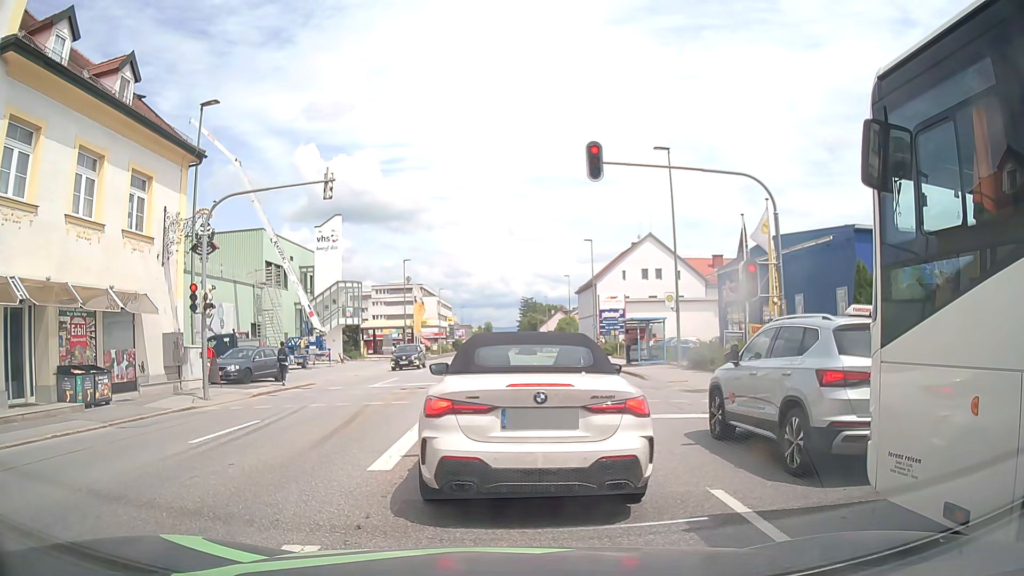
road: tertiary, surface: asphalt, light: Day
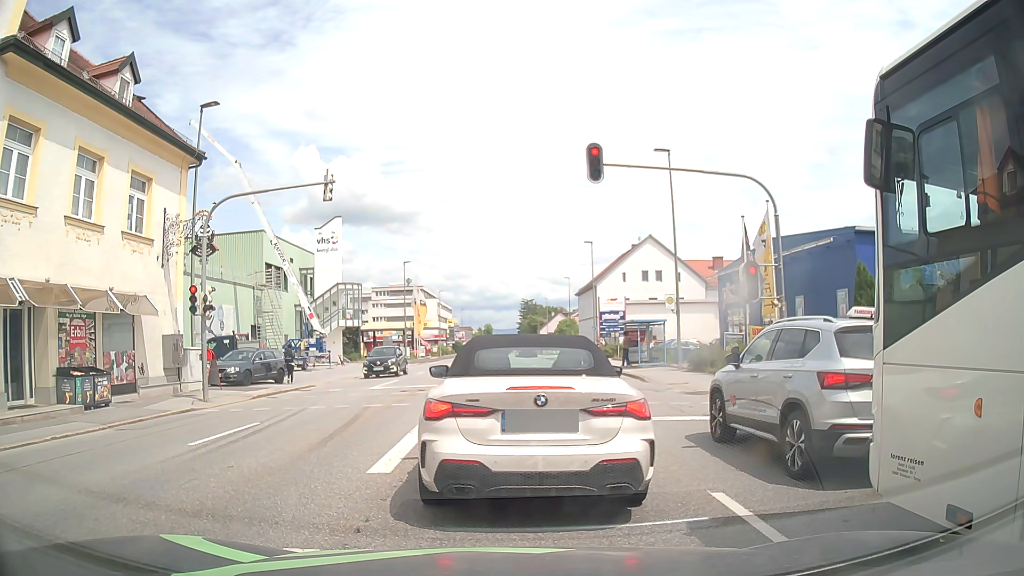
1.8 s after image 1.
(0.0, +0.1) m; 0°
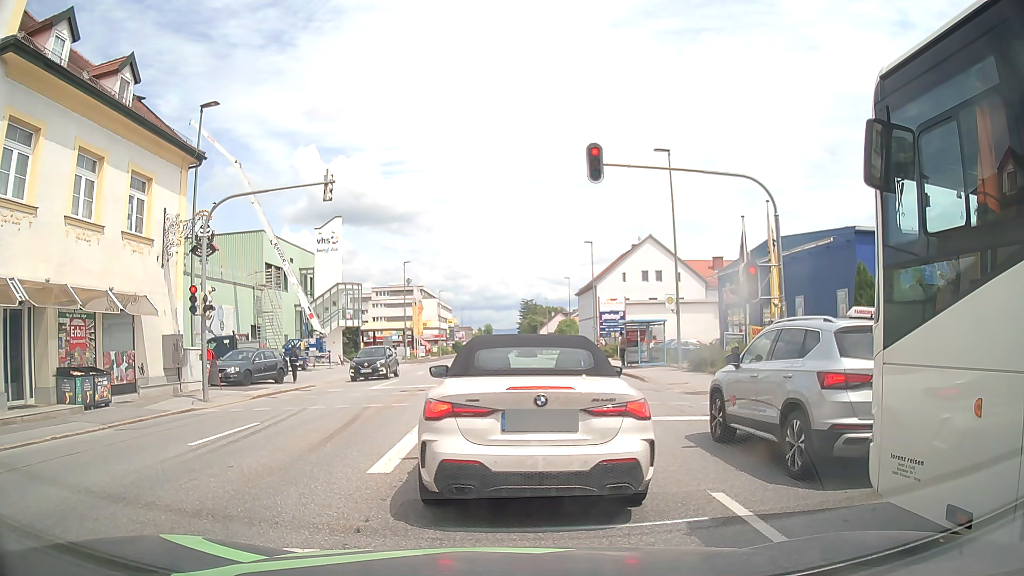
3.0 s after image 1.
(0.0, 0.0) m; 0°
(0, +10) (-1, +20) (-1, +30) (-1, +40) (-2, +50) (-2, +60) (-2, +70) (-2, +80) (-3, +90) (-3, +100) m
